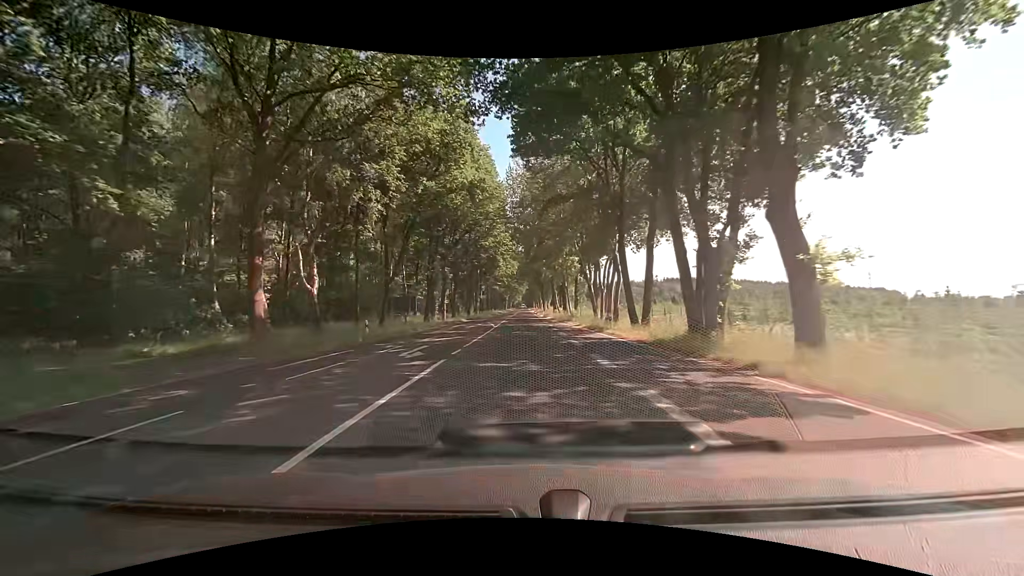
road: primary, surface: asphalt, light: Day
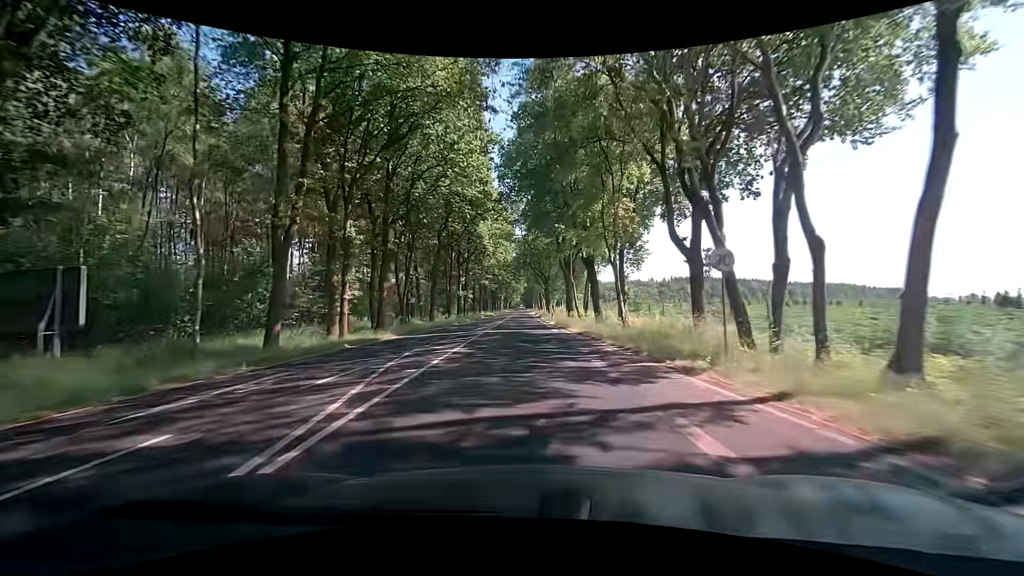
(0.0, +32.3) m; 0°
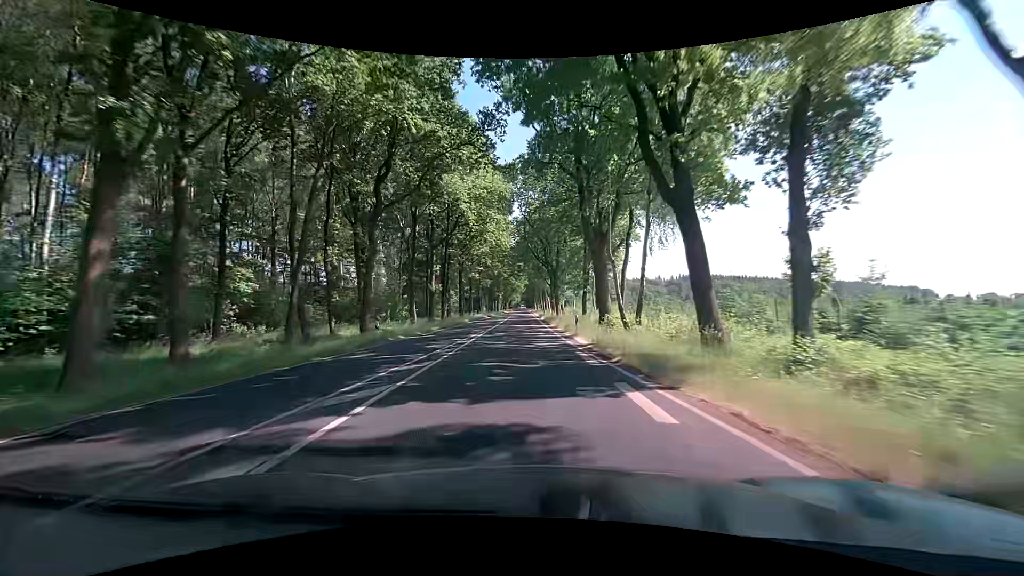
(0.0, +22.3) m; 0°
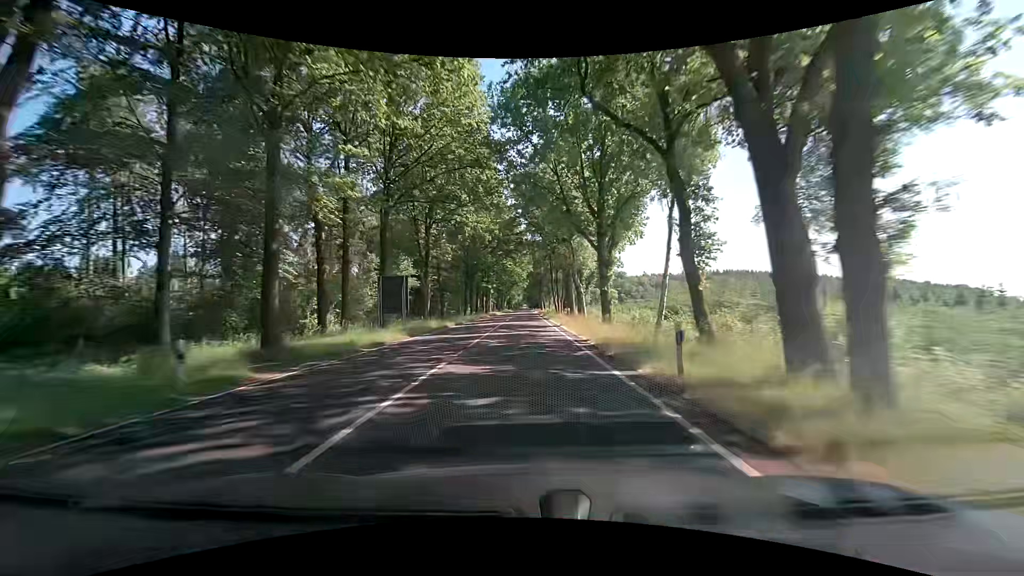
(-0.3, +60.3) m; 0°
(0, +10) (0, +20) (0, +30) (0, +40) (0, +50) (0, +60) (-1, +70) (-1, +80) (-1, +90) (-1, +100) m
